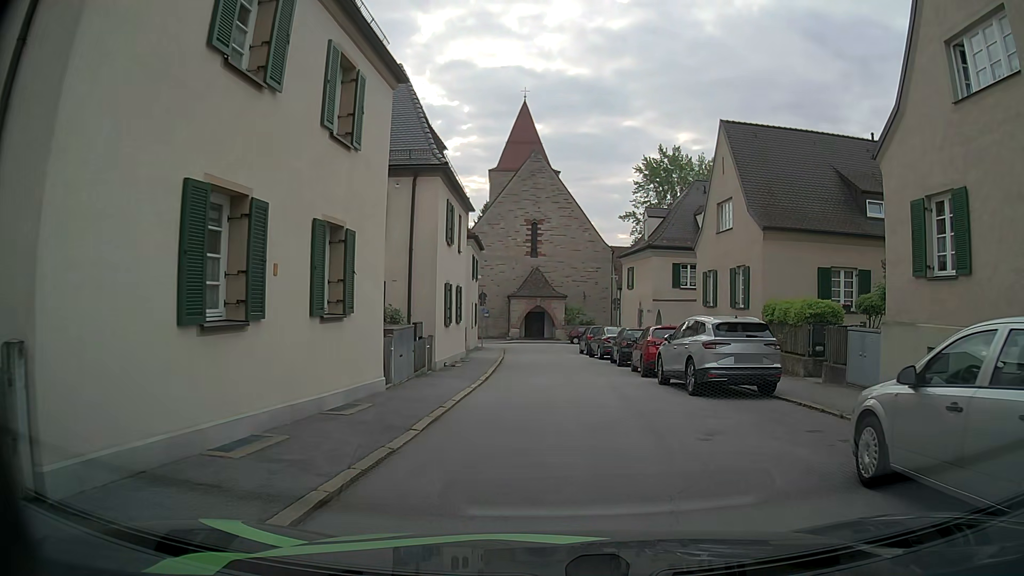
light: Day
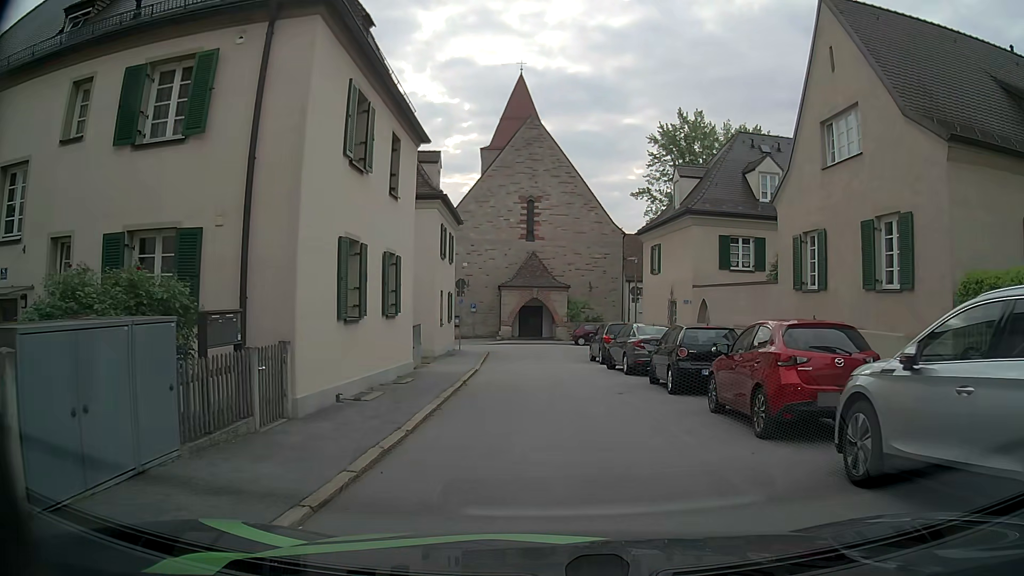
(+0.2, +11.0) m; +1°
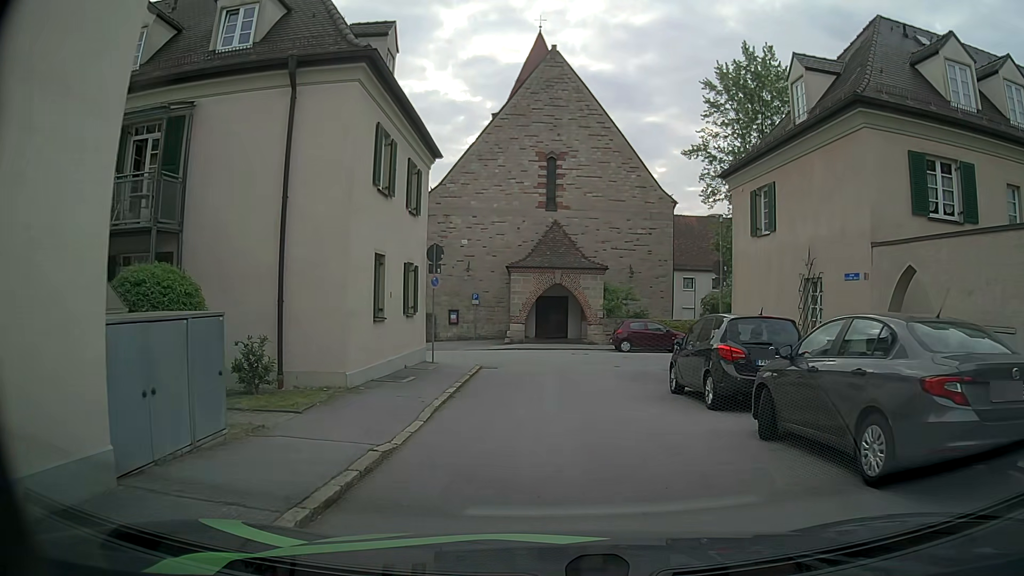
(-0.5, +14.1) m; -3°
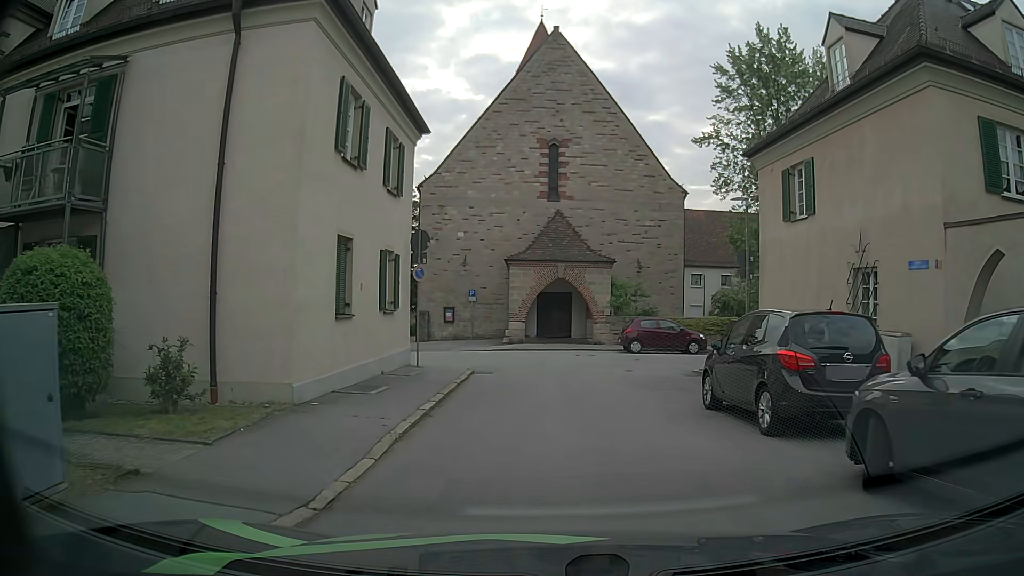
(0.0, +2.8) m; +1°
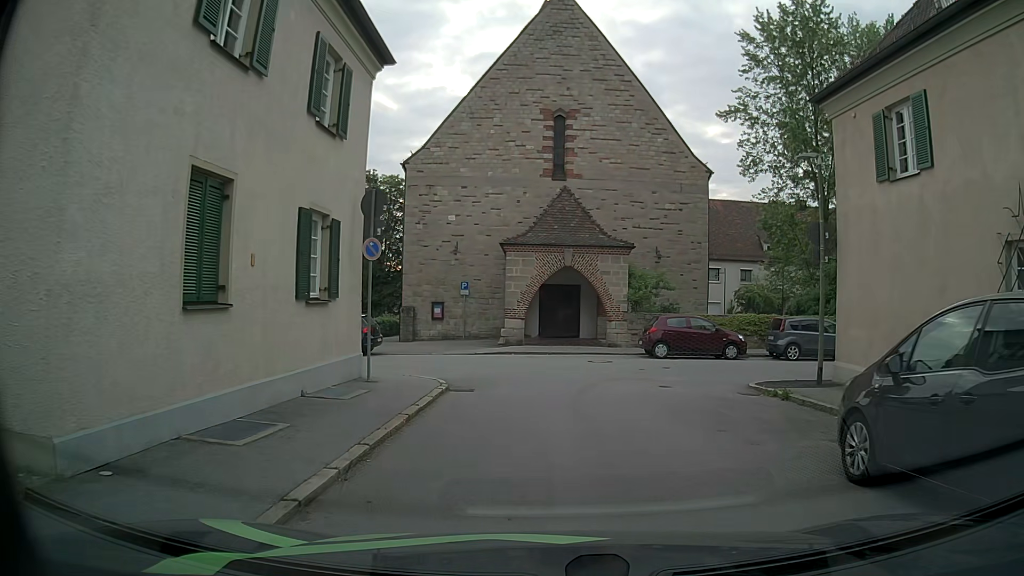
(-0.1, +5.4) m; -2°
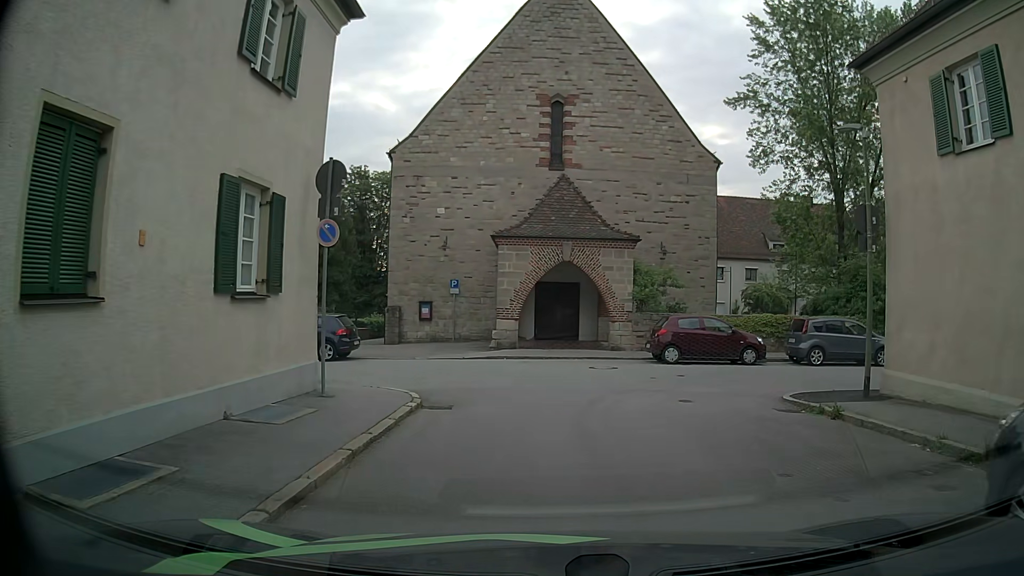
(0.0, +2.5) m; +1°
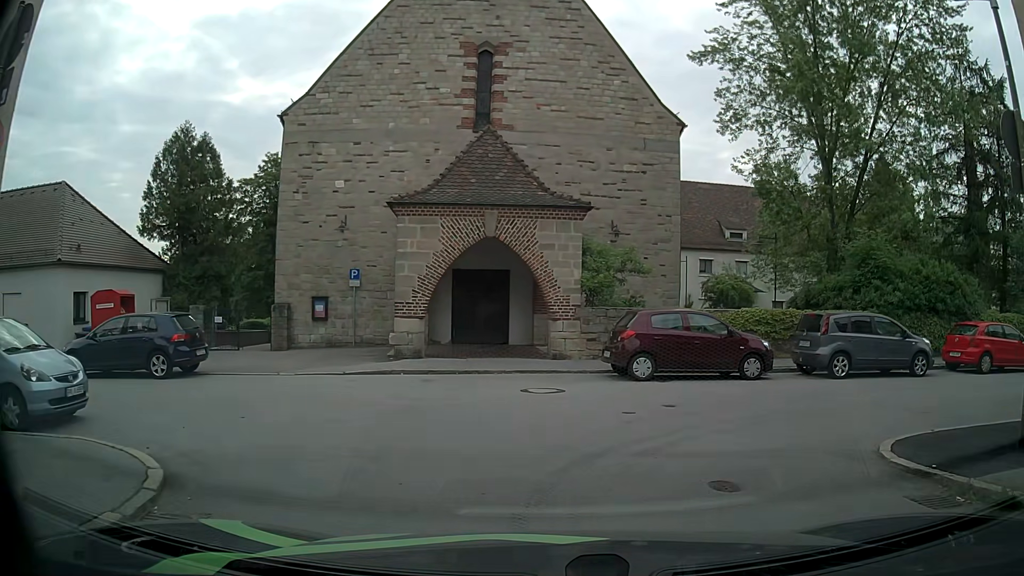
(+0.1, +6.2) m; +4°
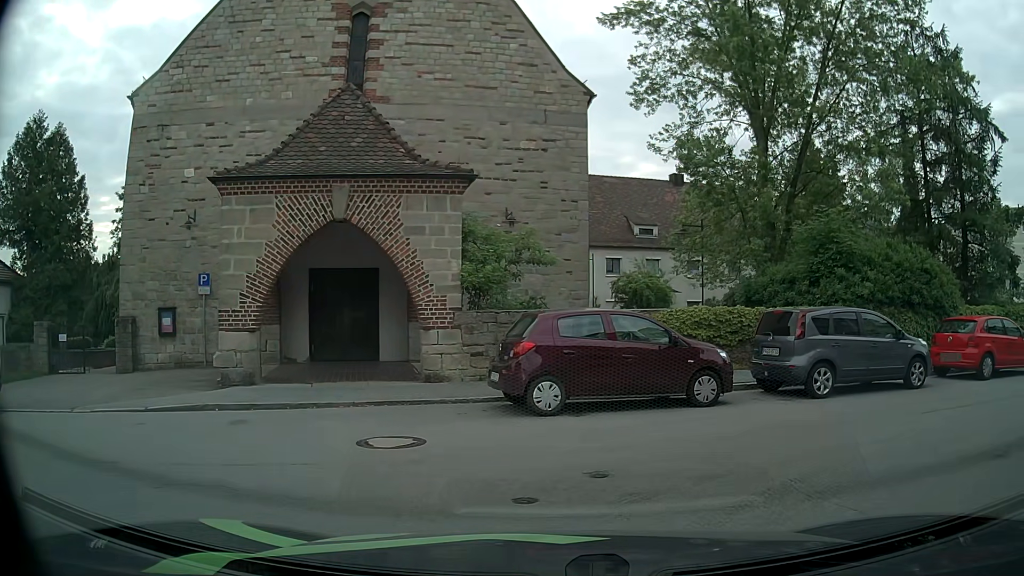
(+0.2, +4.3) m; +8°
